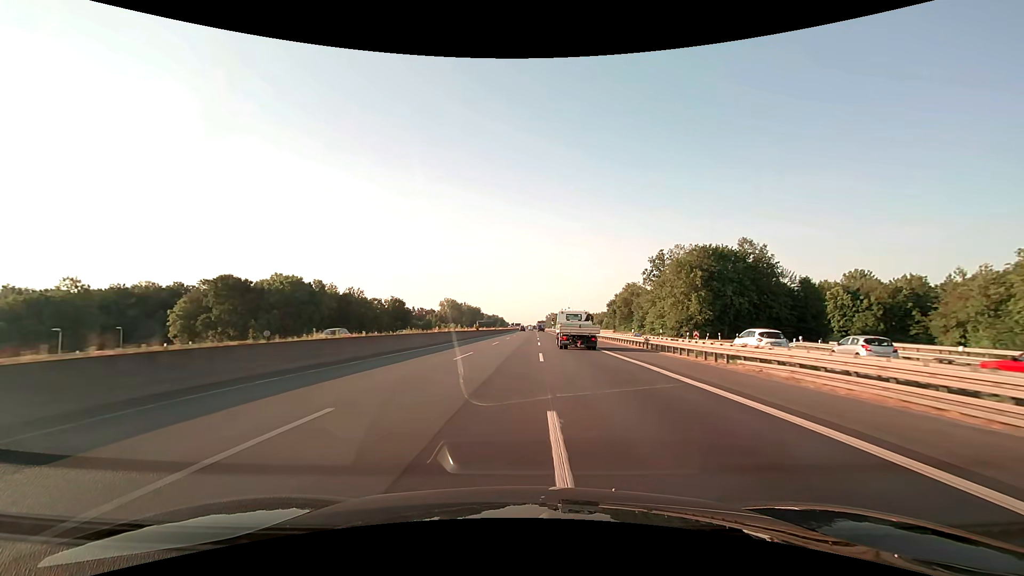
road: motorway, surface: asphalt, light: Day
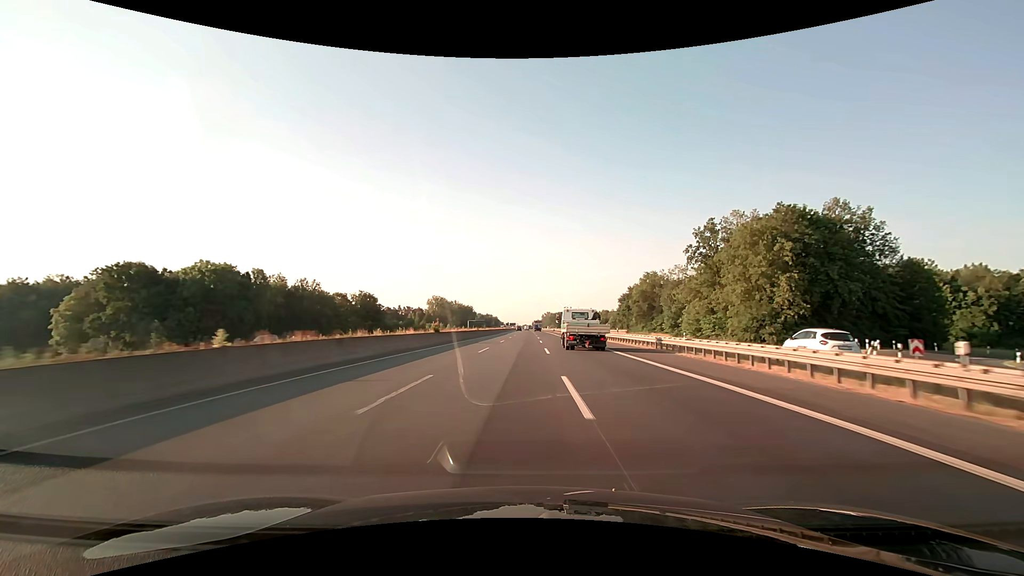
(+0.1, +30.8) m; +1°
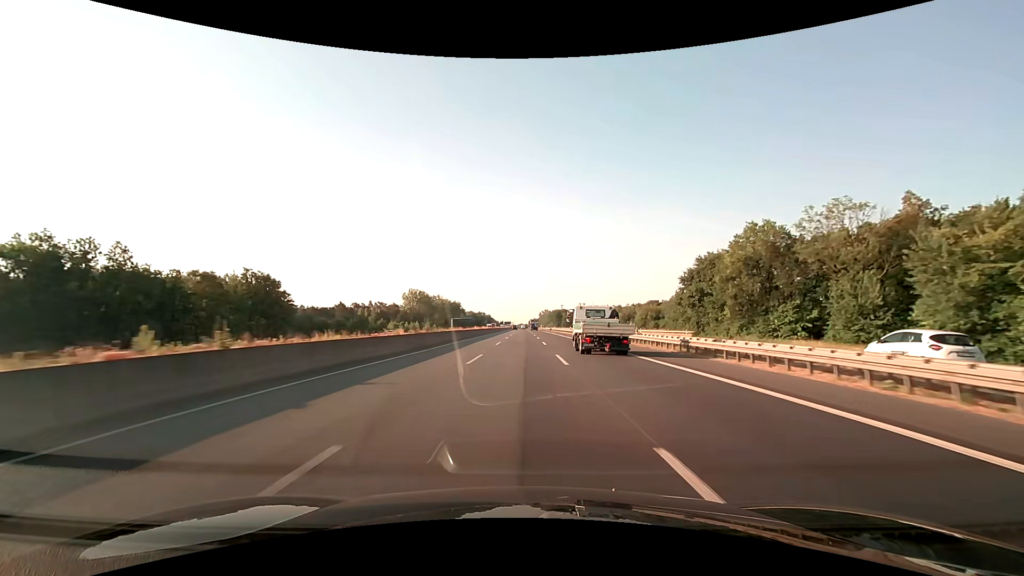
(+0.4, +62.4) m; 0°
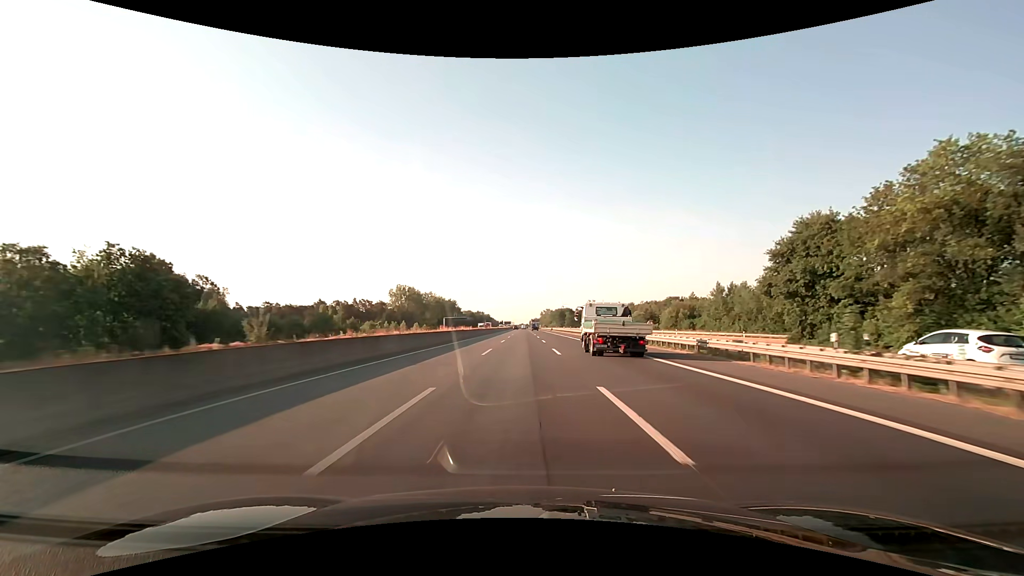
(0.0, +31.4) m; 0°
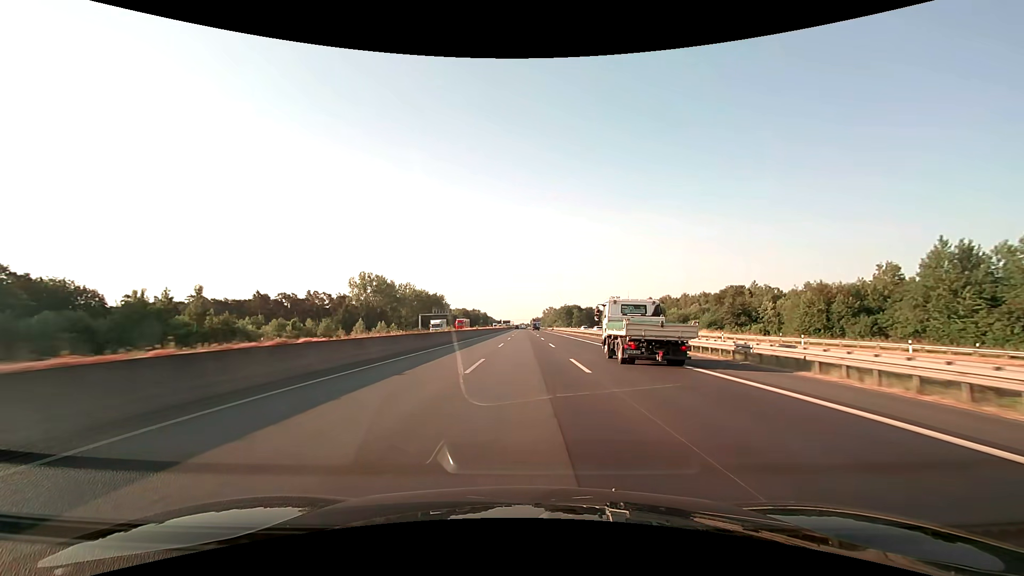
(-0.2, +62.9) m; 0°
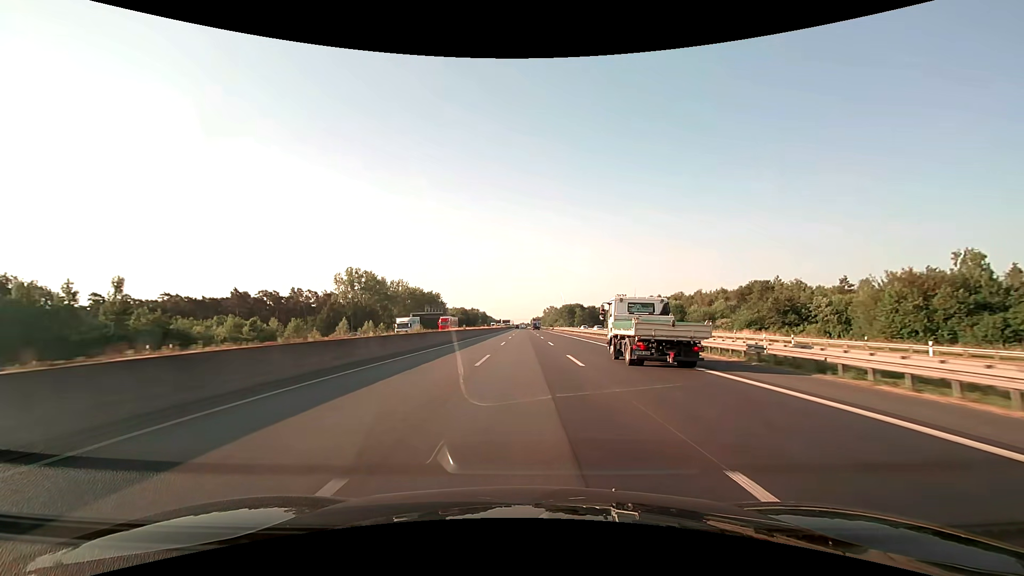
(0.0, +15.8) m; 0°
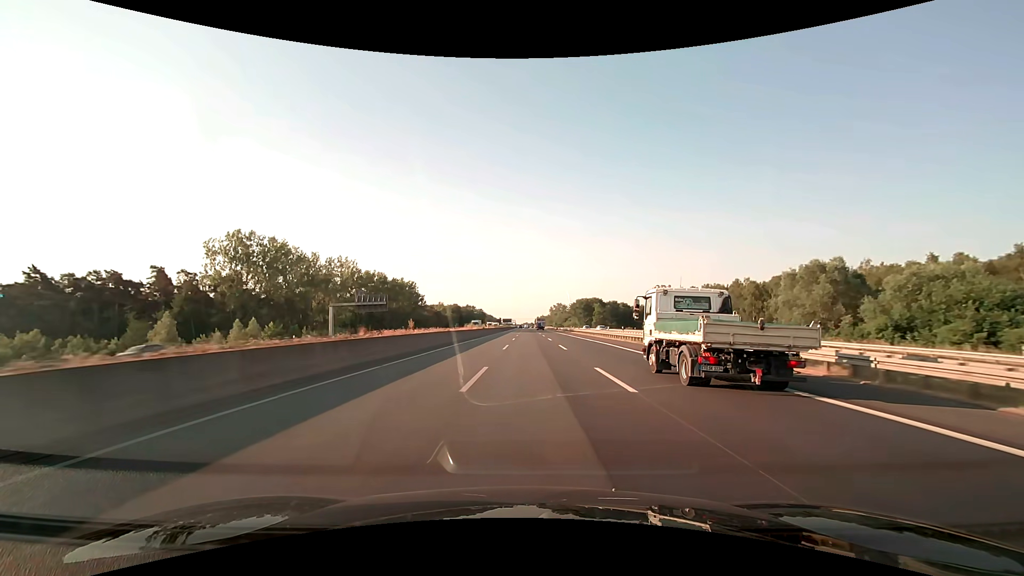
(-0.1, +79.0) m; 0°
(0, +10) (0, +20) (0, +30) (0, +40) (0, +50) (0, +60) (+1, +70) (+1, +80) (+1, +90) (+1, +100) m
